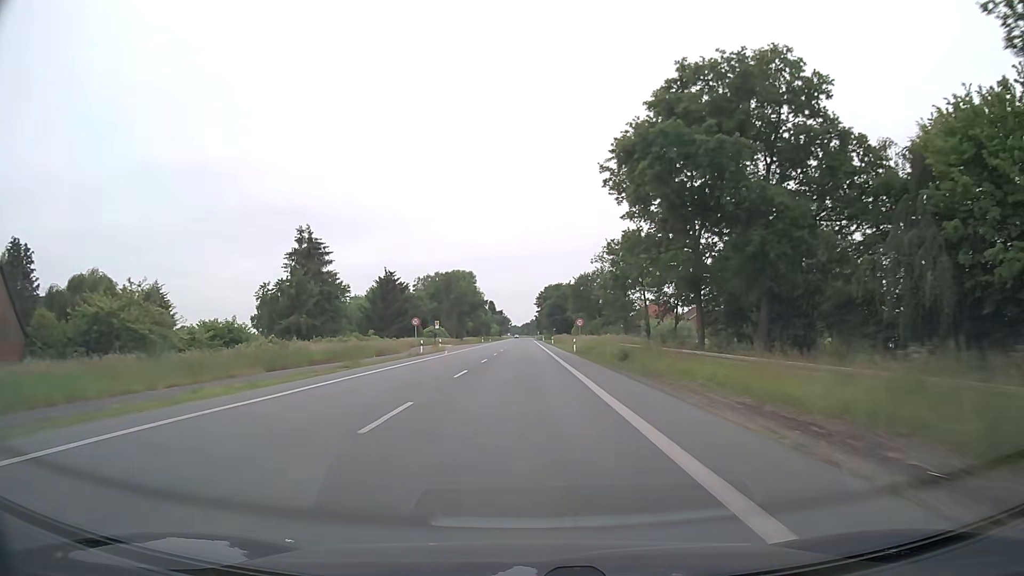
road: primary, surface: asphalt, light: Day
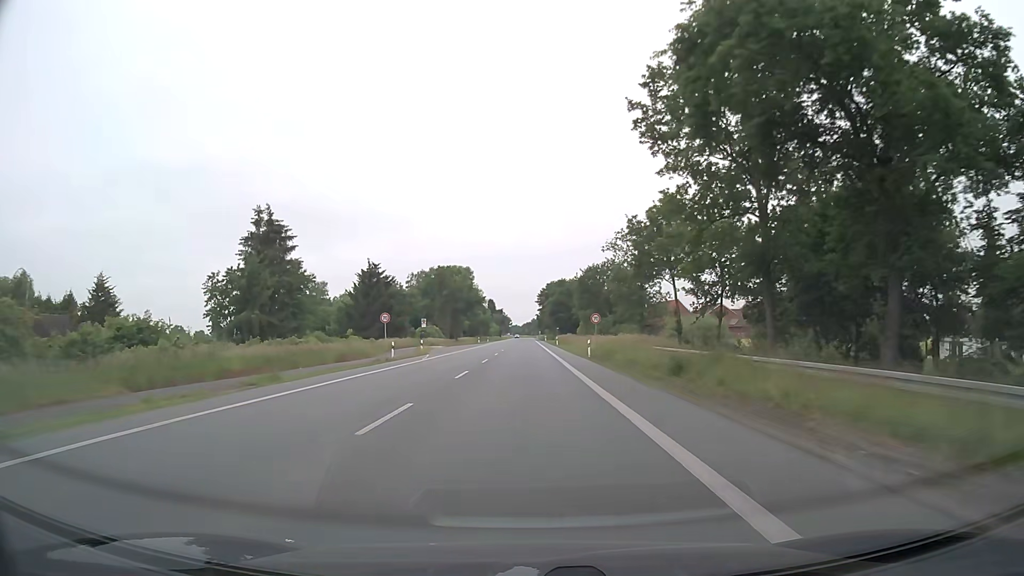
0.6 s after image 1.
(0.0, +11.9) m; 0°
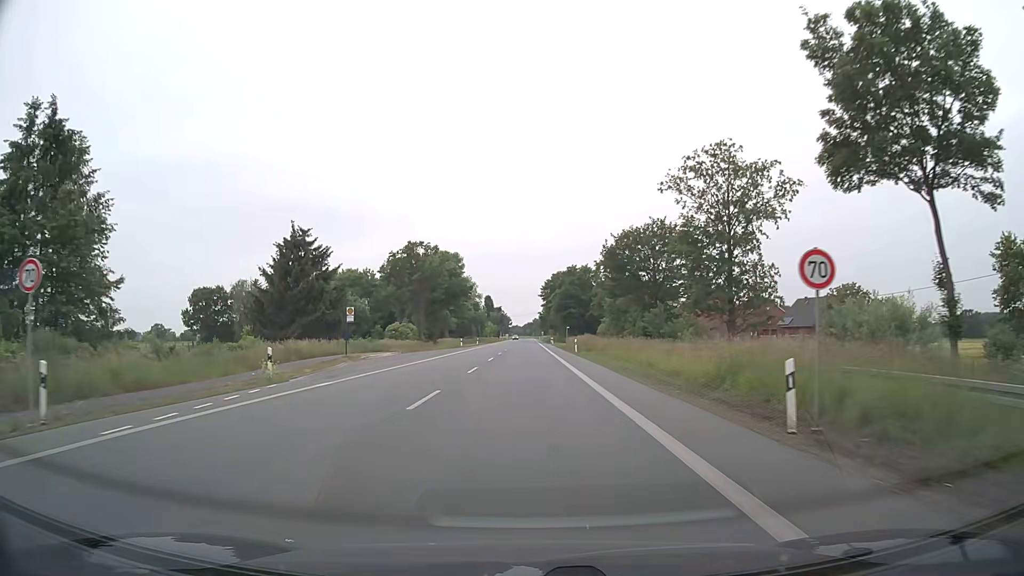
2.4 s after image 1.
(-0.1, +32.2) m; 0°
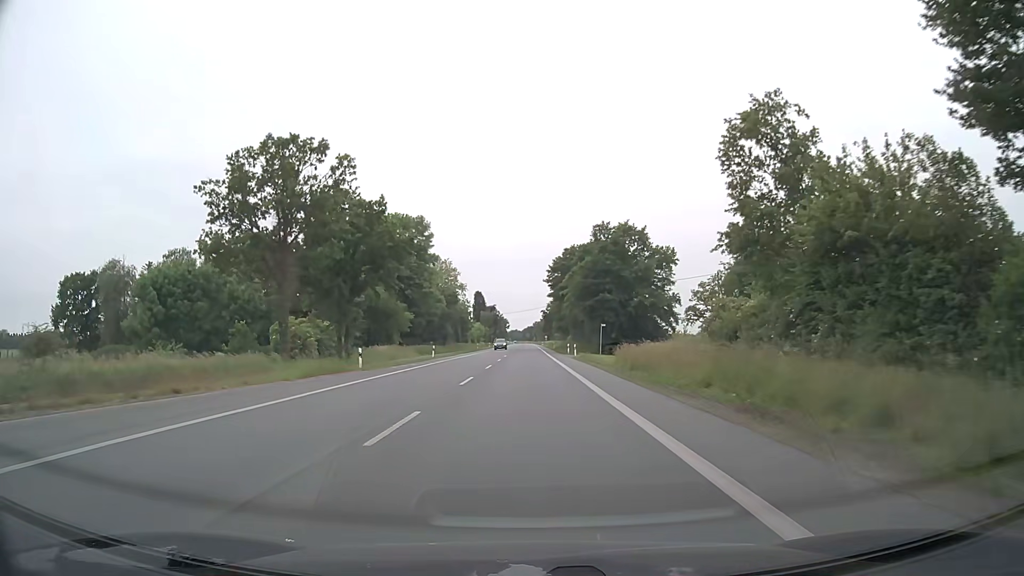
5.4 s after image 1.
(+0.1, +51.7) m; 0°
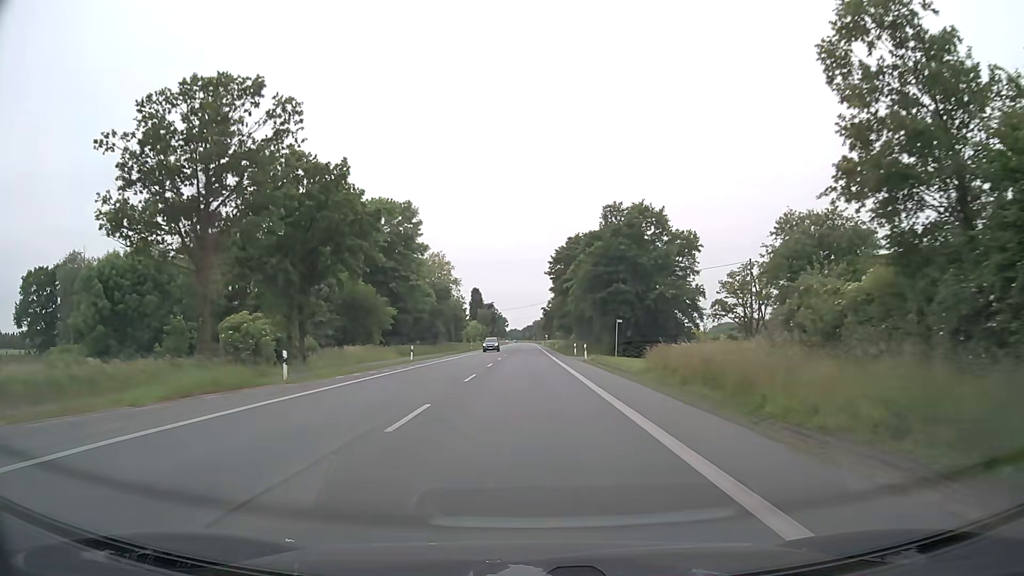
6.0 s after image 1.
(0.0, +10.7) m; 0°
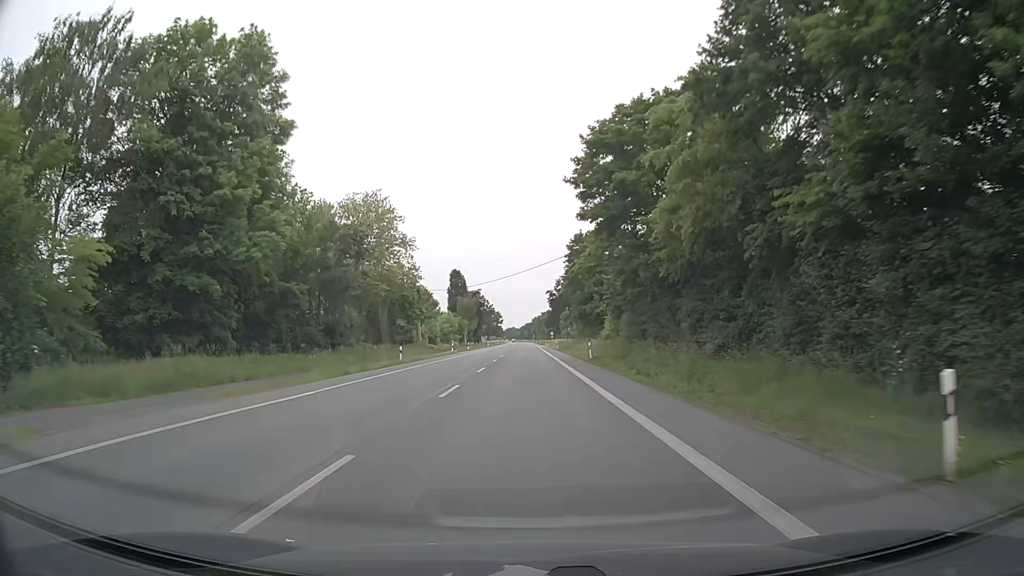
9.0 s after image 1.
(+0.2, +54.1) m; 0°
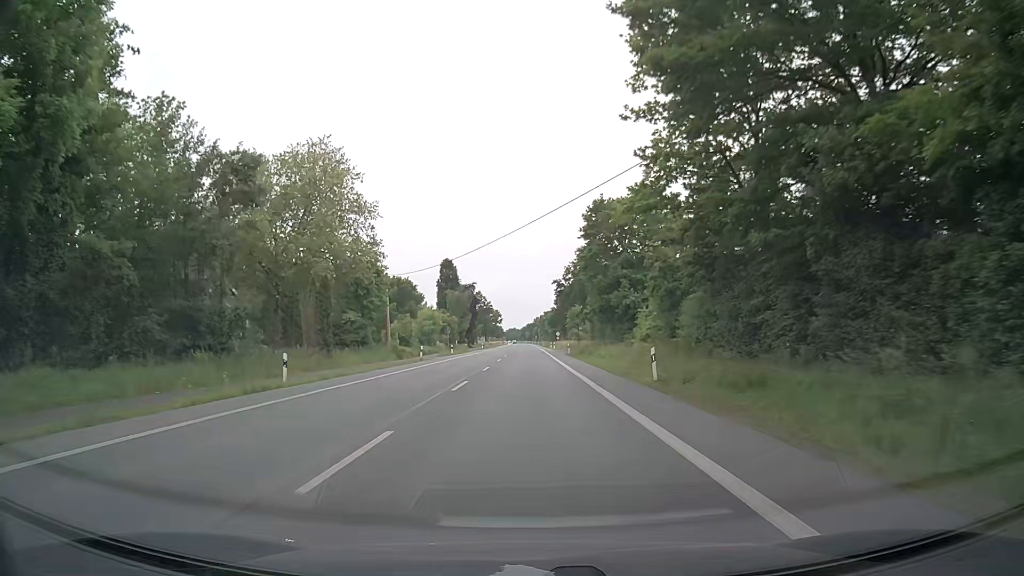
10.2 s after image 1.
(-0.1, +21.8) m; 0°
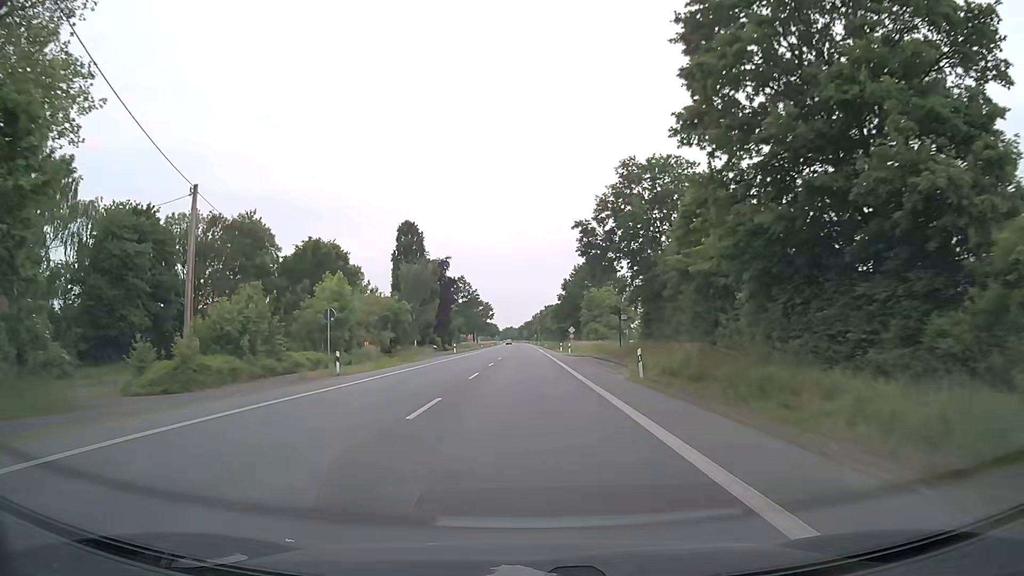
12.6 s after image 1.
(+0.1, +43.7) m; 0°
(0, +10) (0, +20) (0, +30) (0, +40) (0, +50) (0, +60) (0, +70) (0, +80) (0, +90) (0, +100) m
